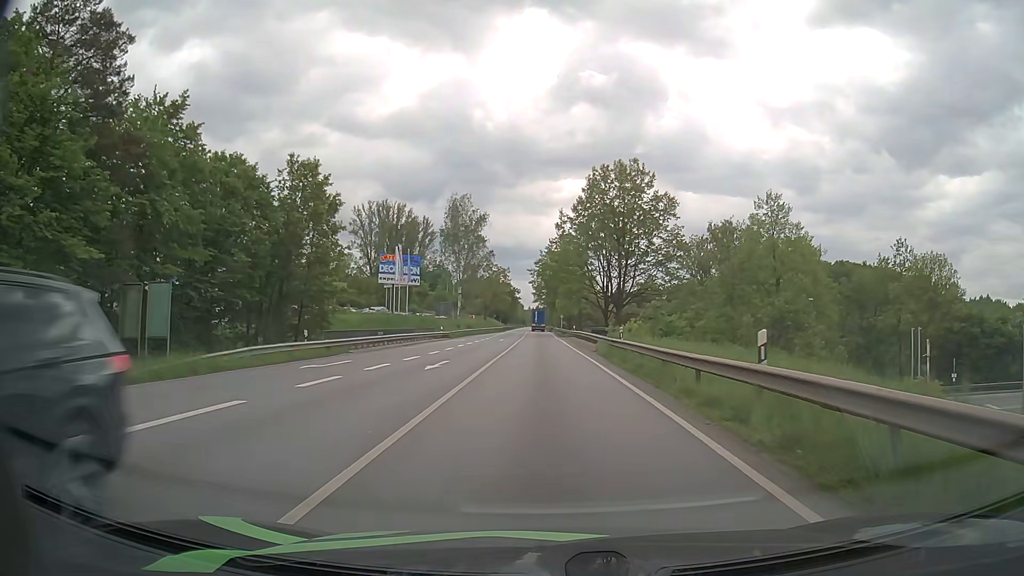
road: primary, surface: asphalt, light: Day
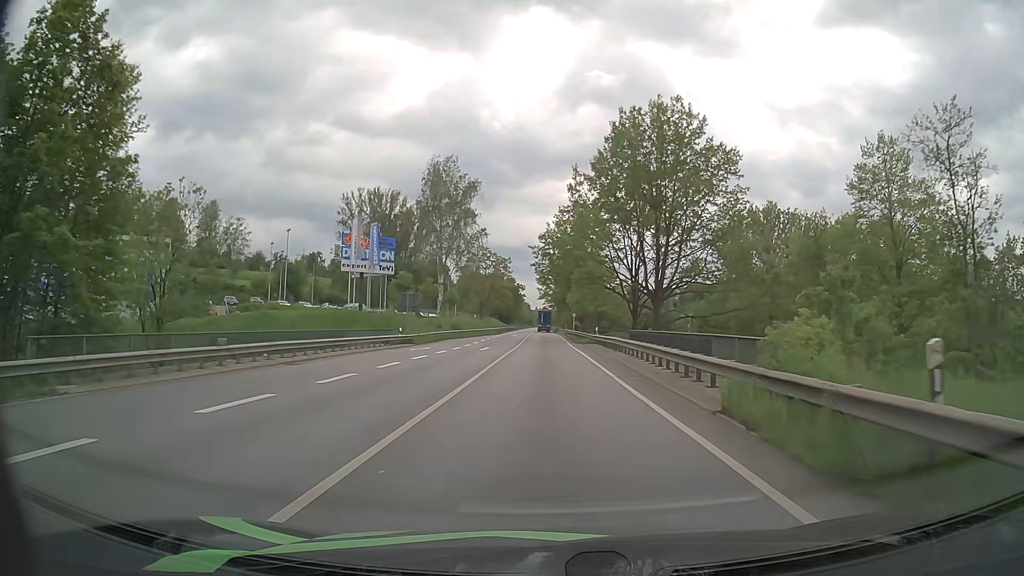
(-0.2, +22.7) m; -1°
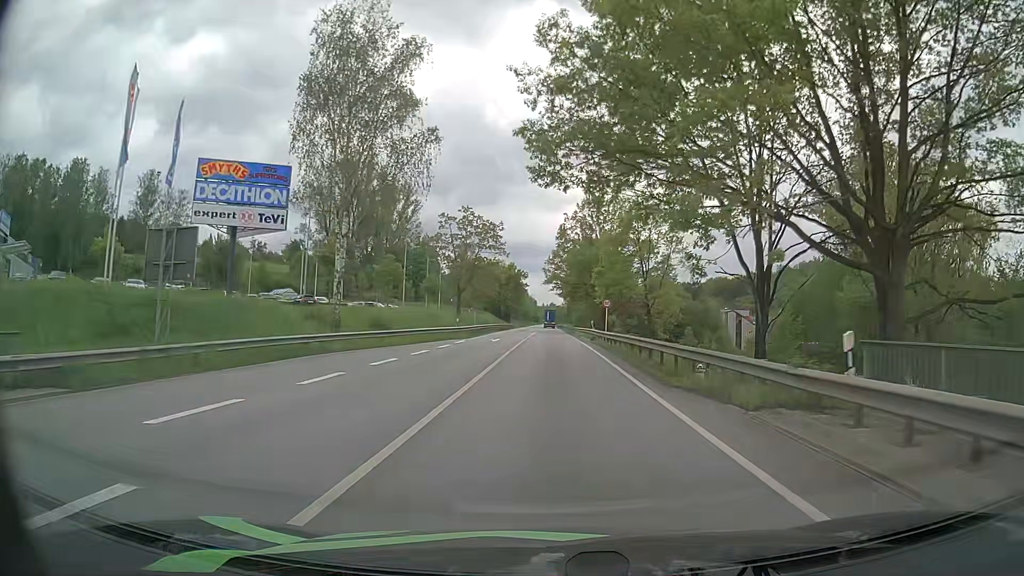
(-0.2, +38.1) m; -1°
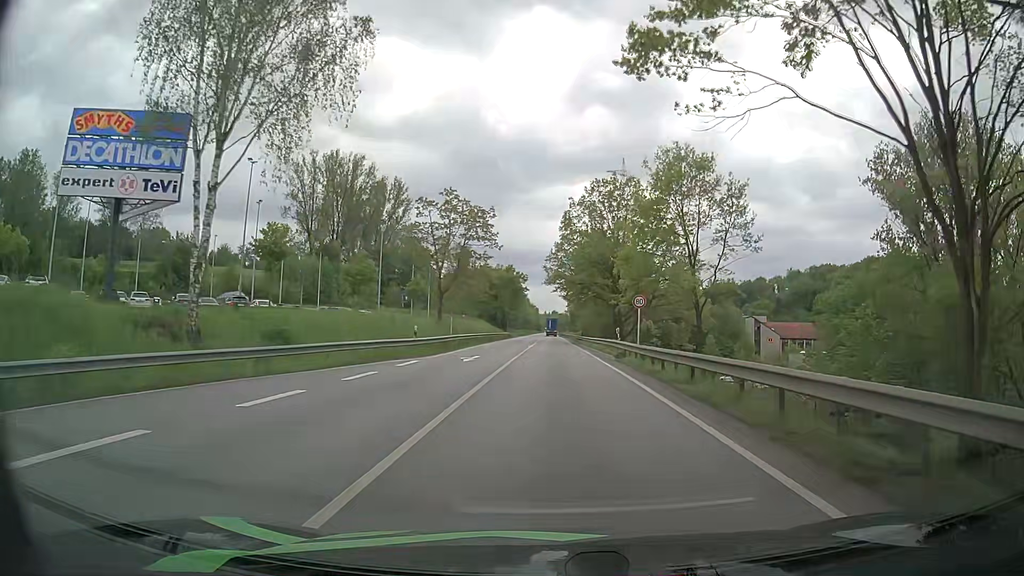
(0.0, +15.4) m; -1°
(0, +10) (0, +20) (0, +30) (+1, +40) (+1, +50) (+1, +60) (+1, +70) (+2, +80) (+2, +90) (+2, +100) m
